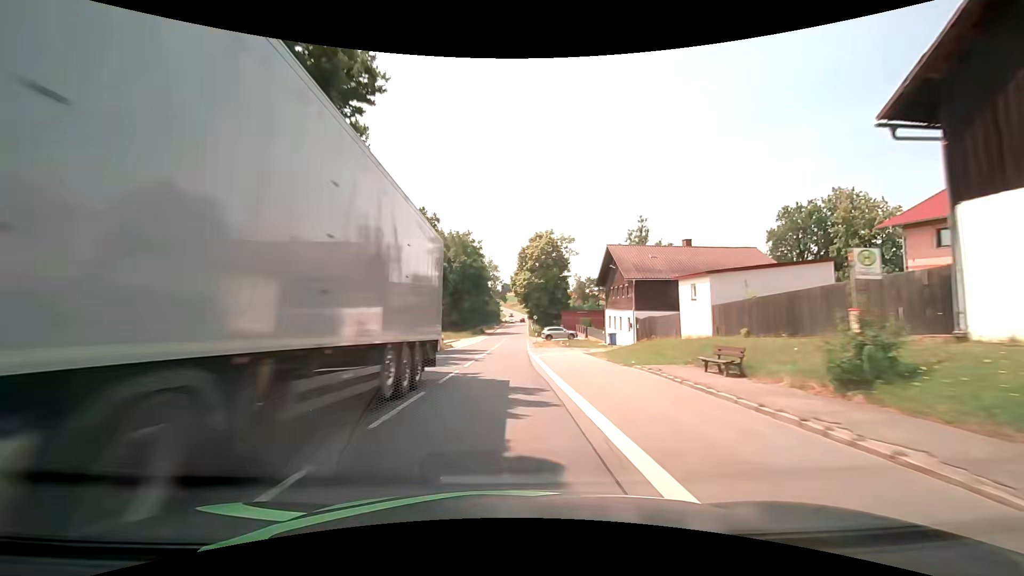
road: secondary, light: Day
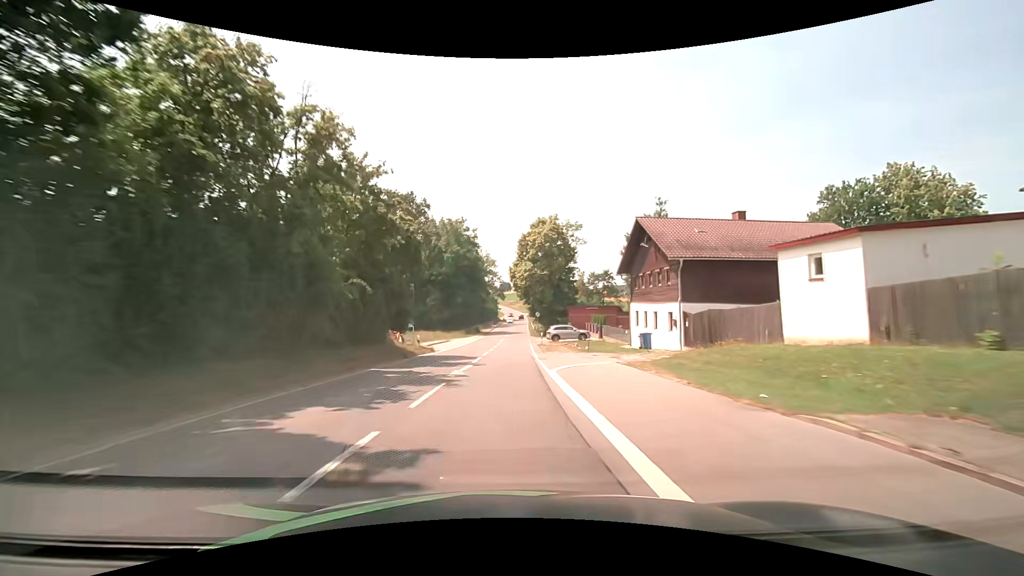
(+0.1, +10.5) m; 0°
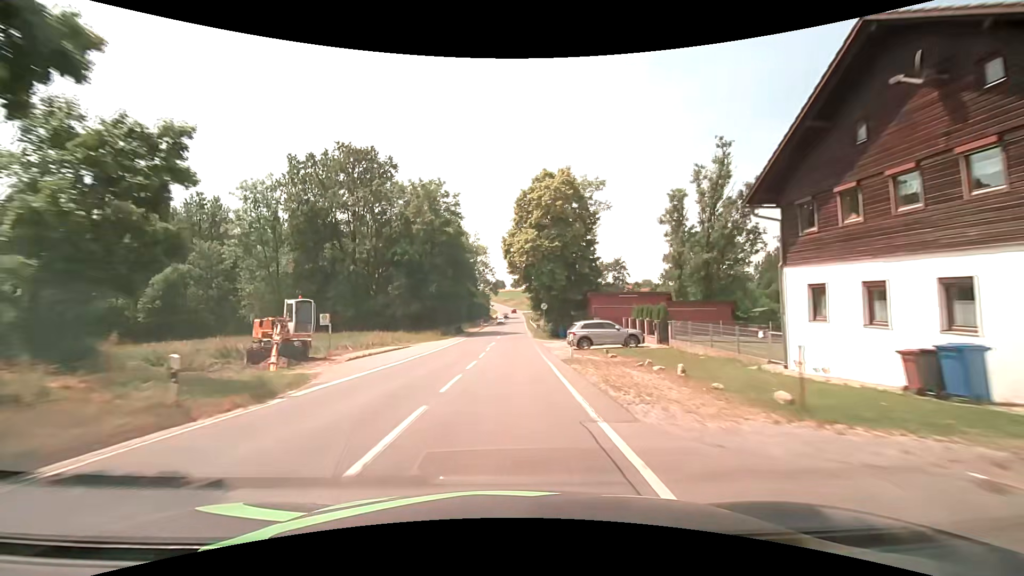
(+0.2, +22.1) m; +1°
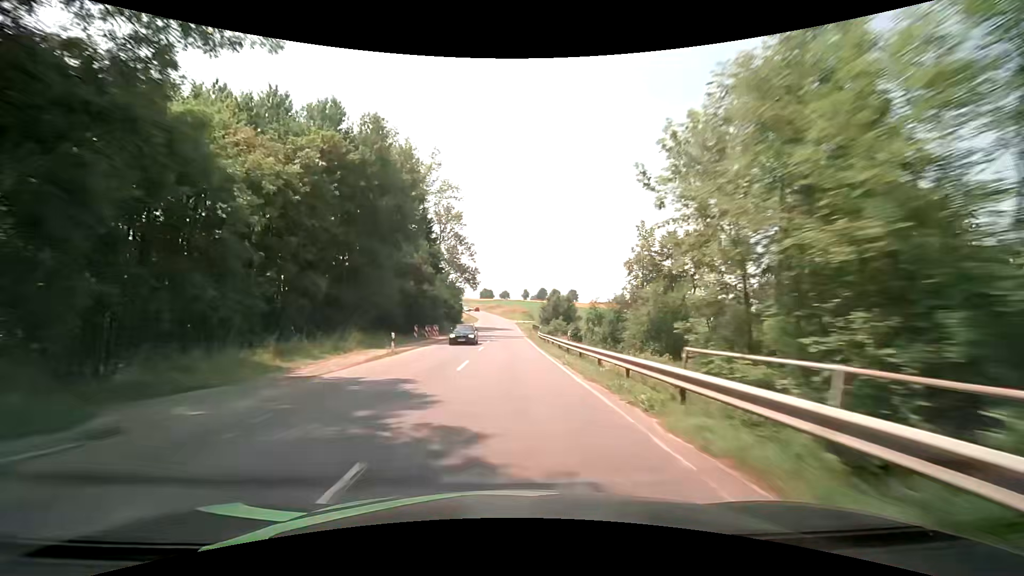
(+0.8, +59.4) m; +2°
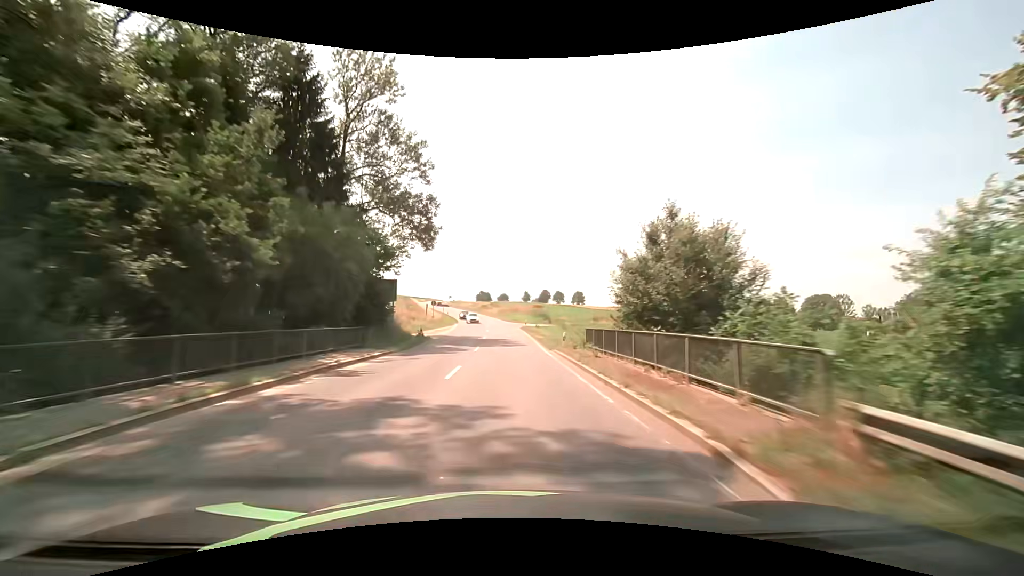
(+0.2, +51.8) m; 0°
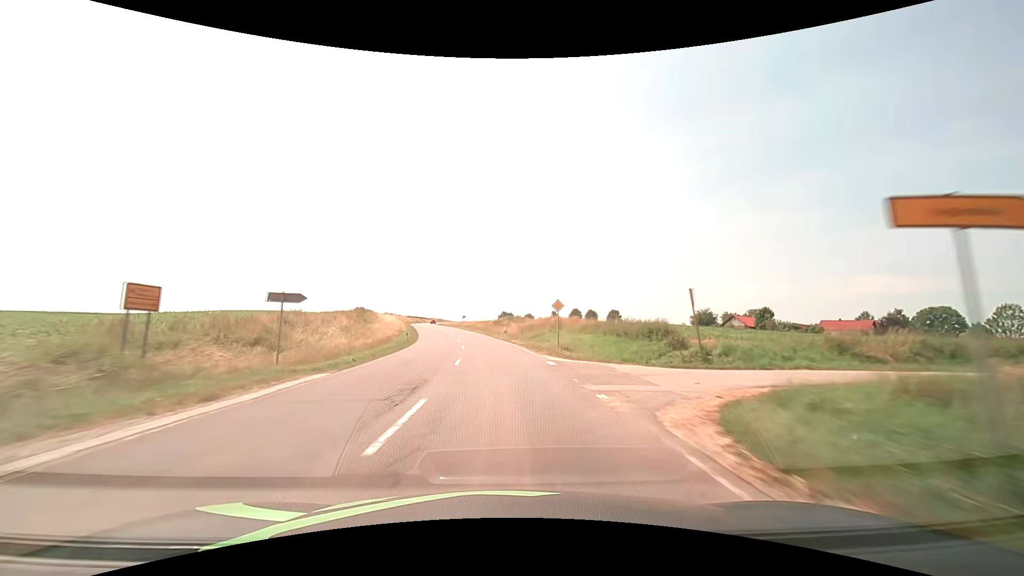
(-0.5, +55.4) m; -3°
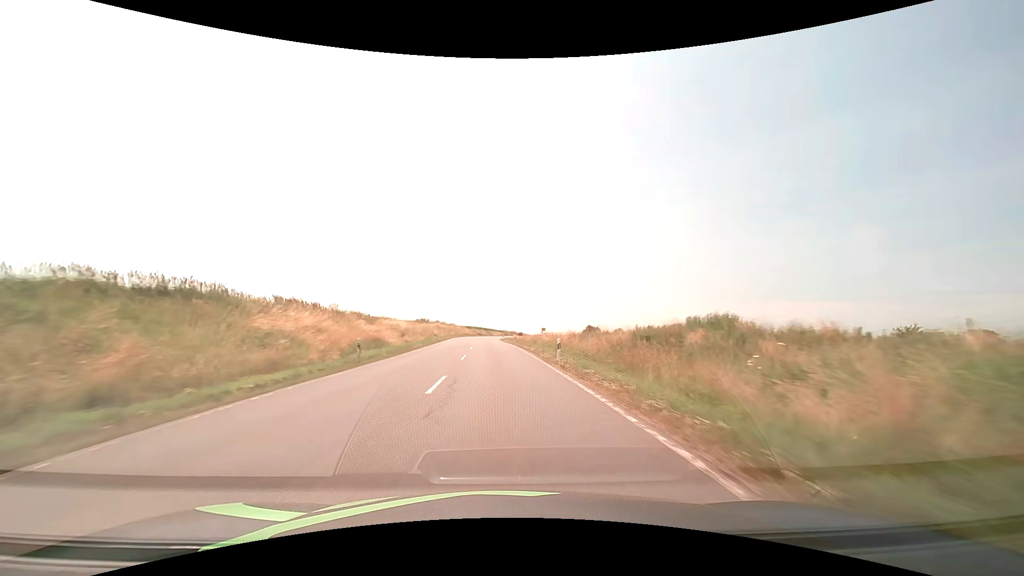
(-4.7, +56.9) m; -9°
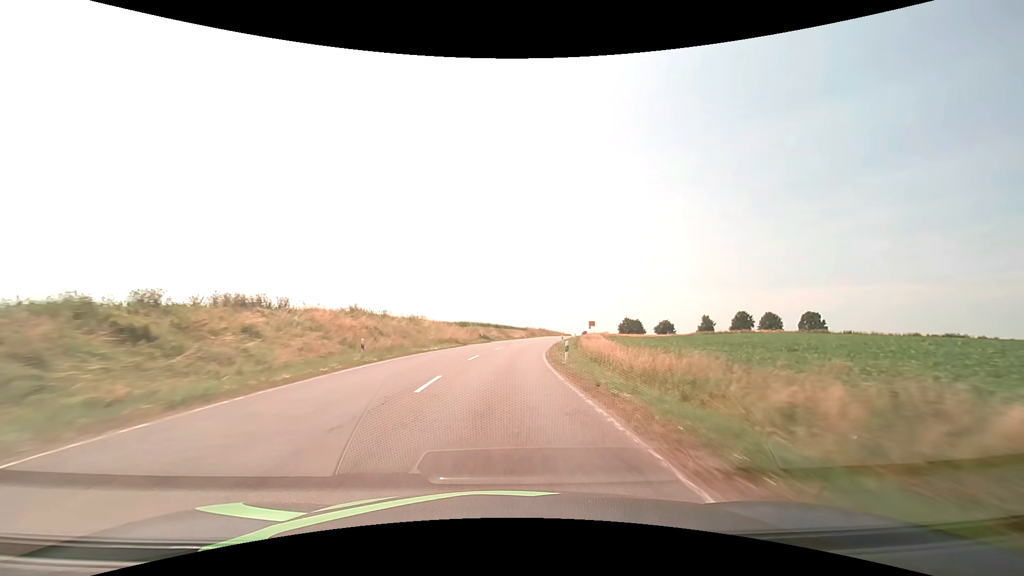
(-2.8, +74.1) m; -2°
(0, +10) (0, +20) (+1, +30) (+1, +40) (+3, +50) (+4, +60) (+5, +70) (+7, +80) (+9, +89) (+11, +99) m
